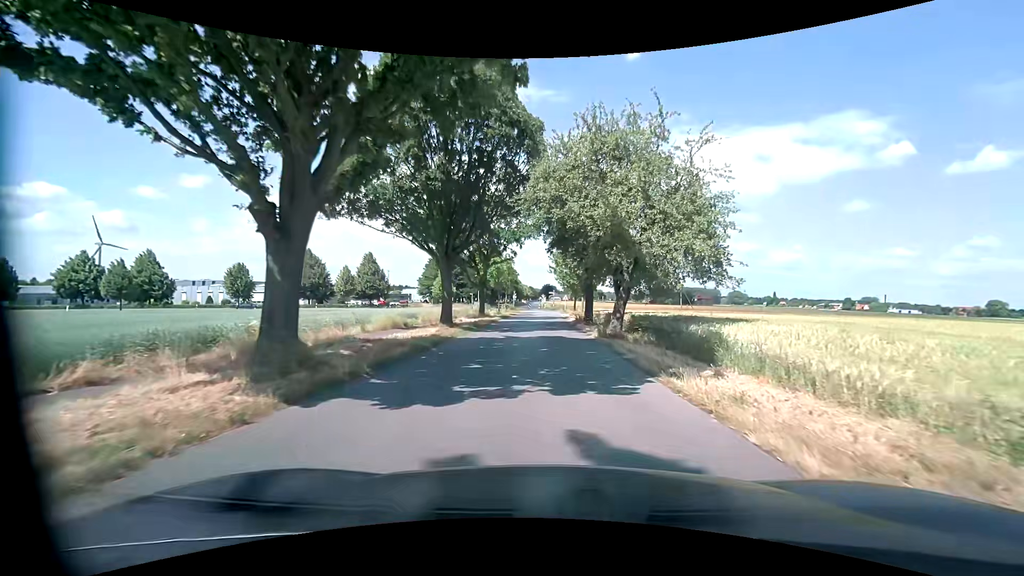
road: unclassified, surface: asphalt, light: Day
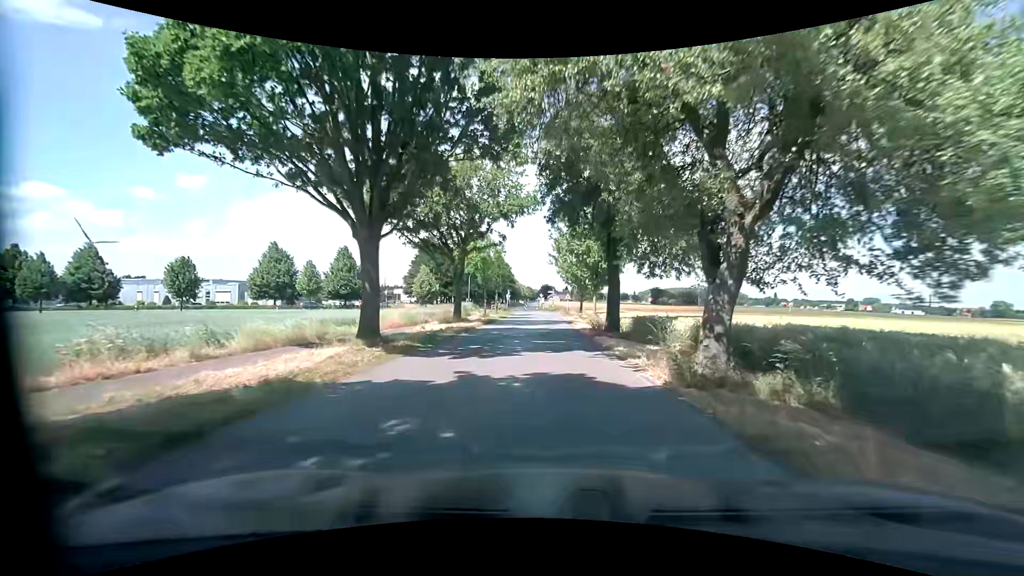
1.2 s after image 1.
(+0.1, +11.5) m; +1°
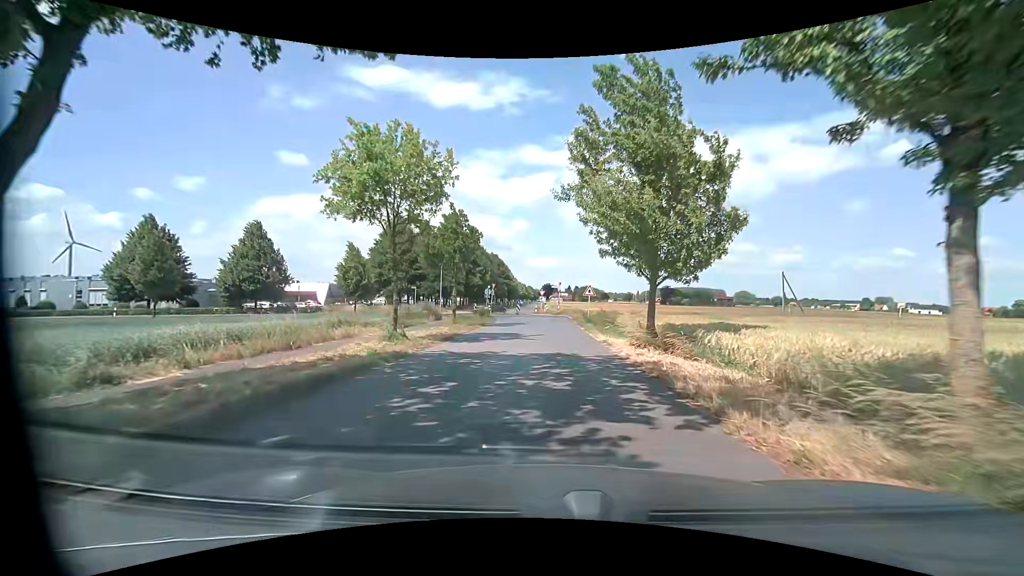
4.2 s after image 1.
(-0.3, +27.1) m; 0°
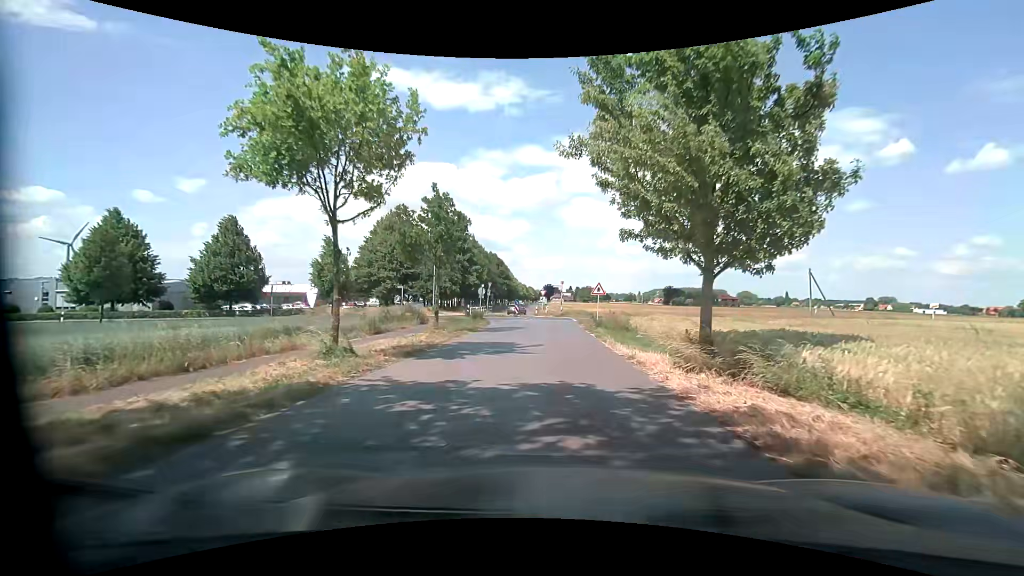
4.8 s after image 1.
(0.0, +4.9) m; +1°
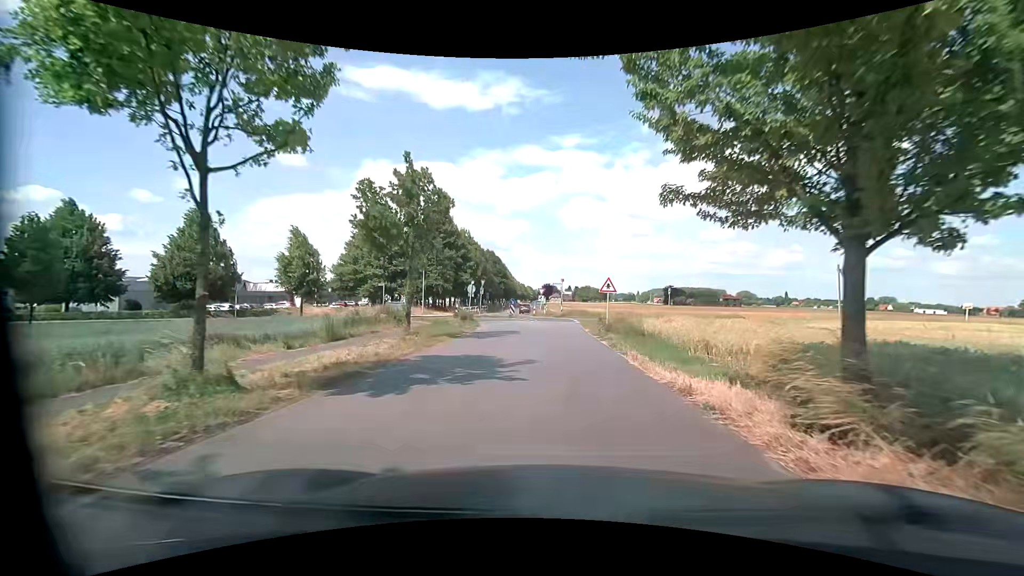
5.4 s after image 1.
(-0.1, +4.8) m; 0°
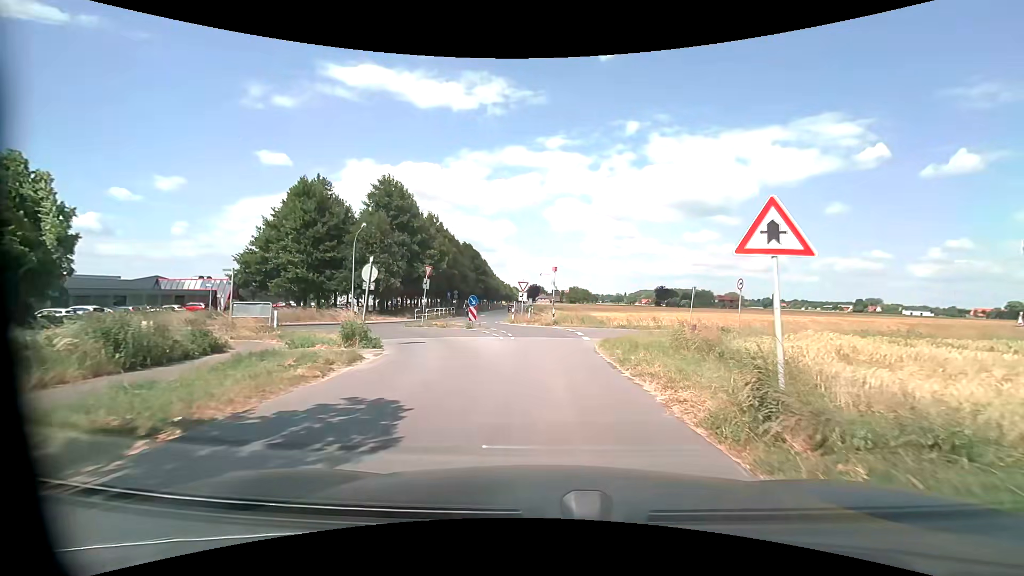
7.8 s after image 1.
(+0.1, +17.8) m; +1°
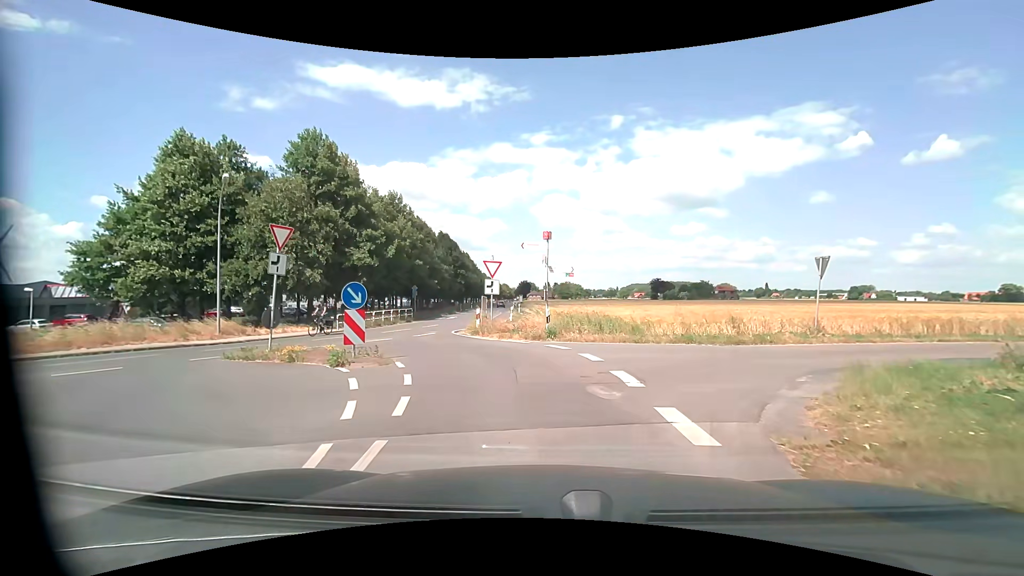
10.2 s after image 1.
(+0.2, +15.4) m; +1°
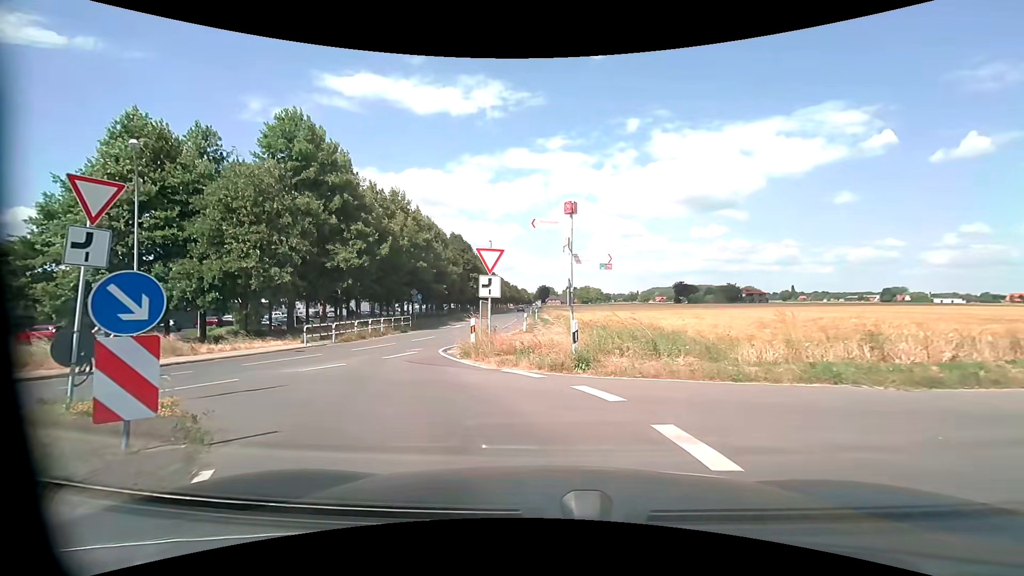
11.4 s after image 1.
(-0.1, +6.4) m; -2°
(-3, +9) (-12, +12) (-21, +7) (-30, +3) (-39, -1) (-49, -4) (-58, -7) (-68, -10) (-77, -13) (-87, -16) m
